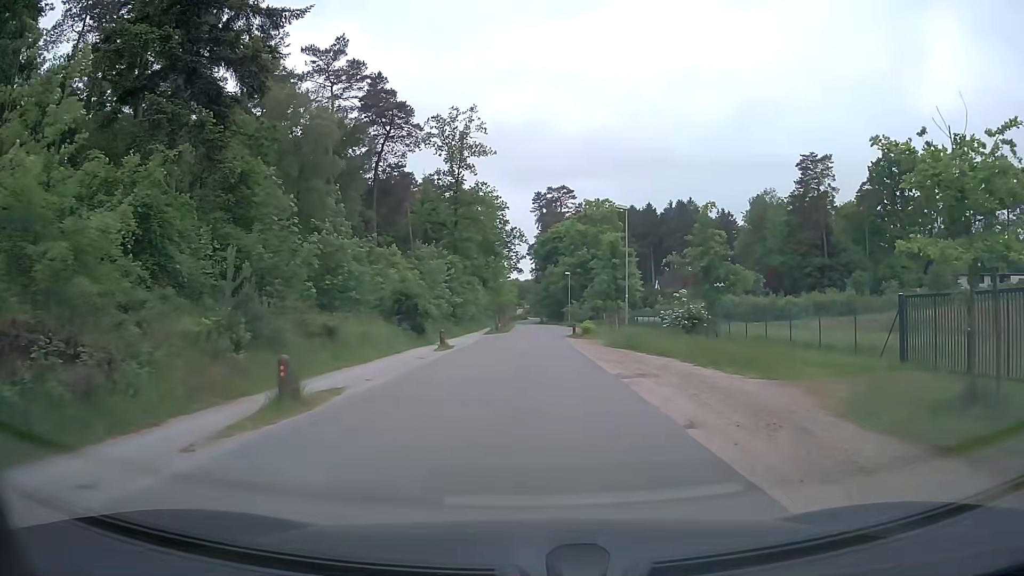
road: unclassified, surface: asphalt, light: Day
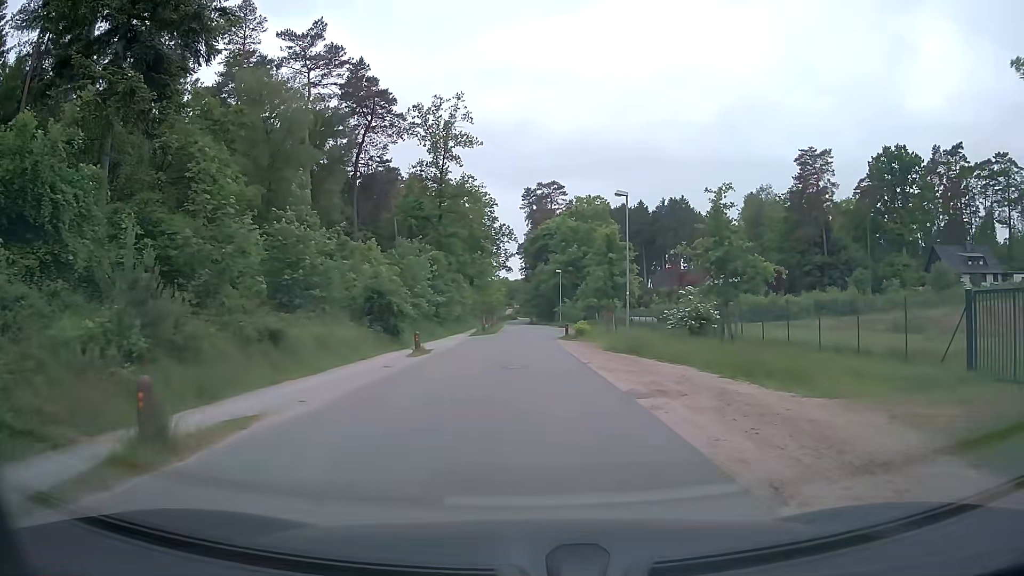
(0.0, +3.6) m; +1°
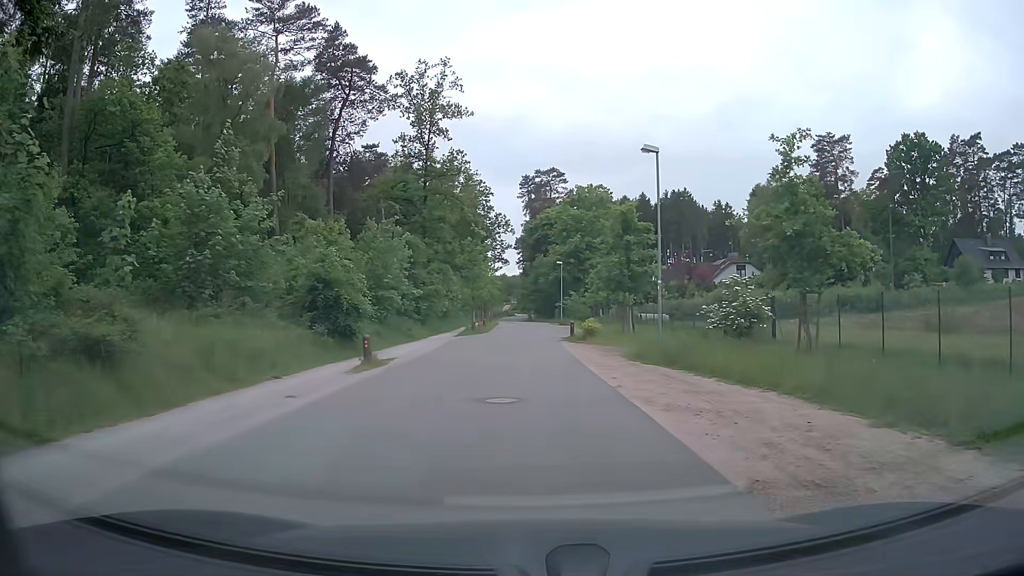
(0.0, +7.0) m; 0°
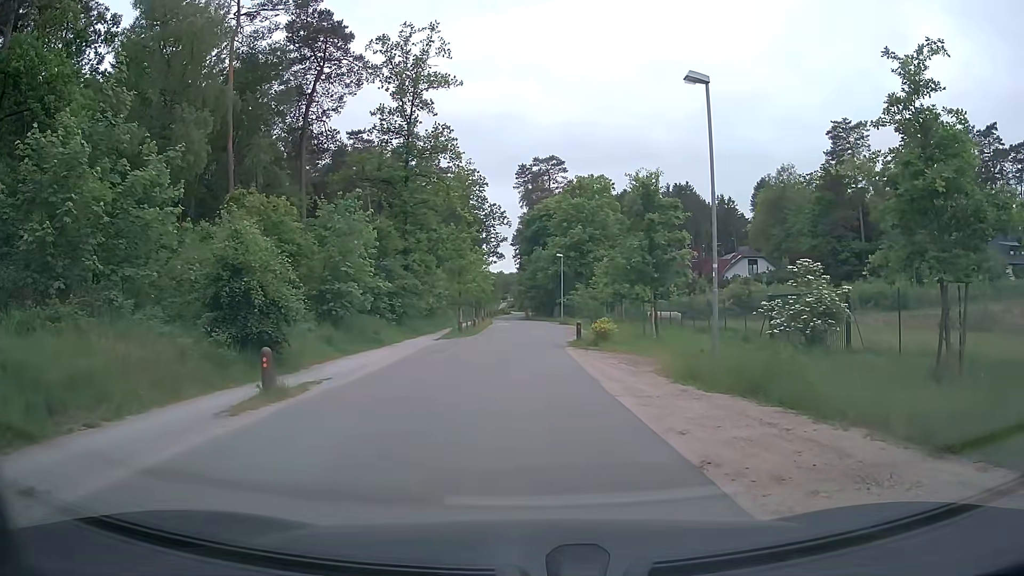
(0.0, +6.0) m; 0°
